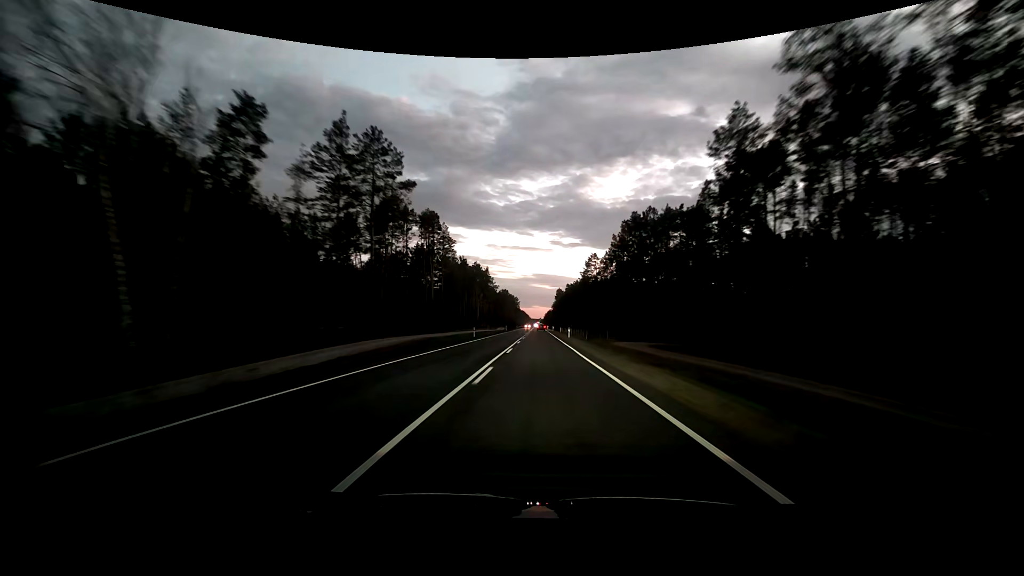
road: primary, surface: asphalt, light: Dusk
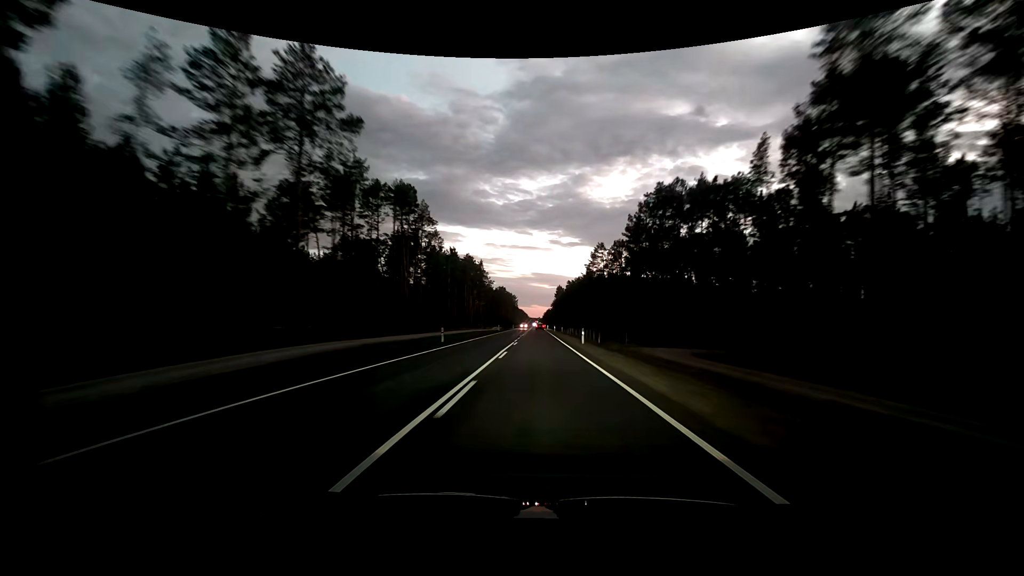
(0.0, +15.9) m; 0°
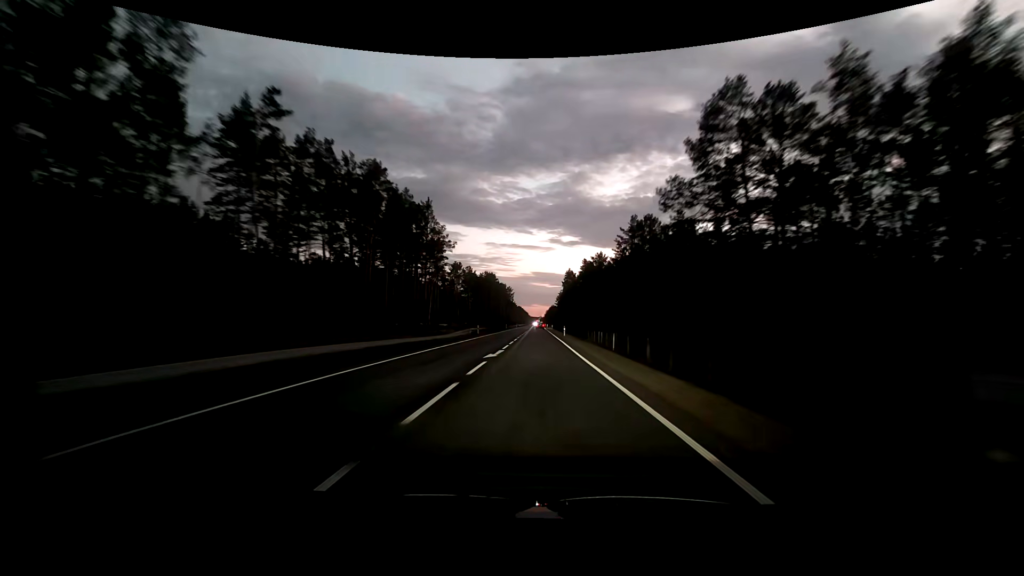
(0.0, +79.5) m; 0°
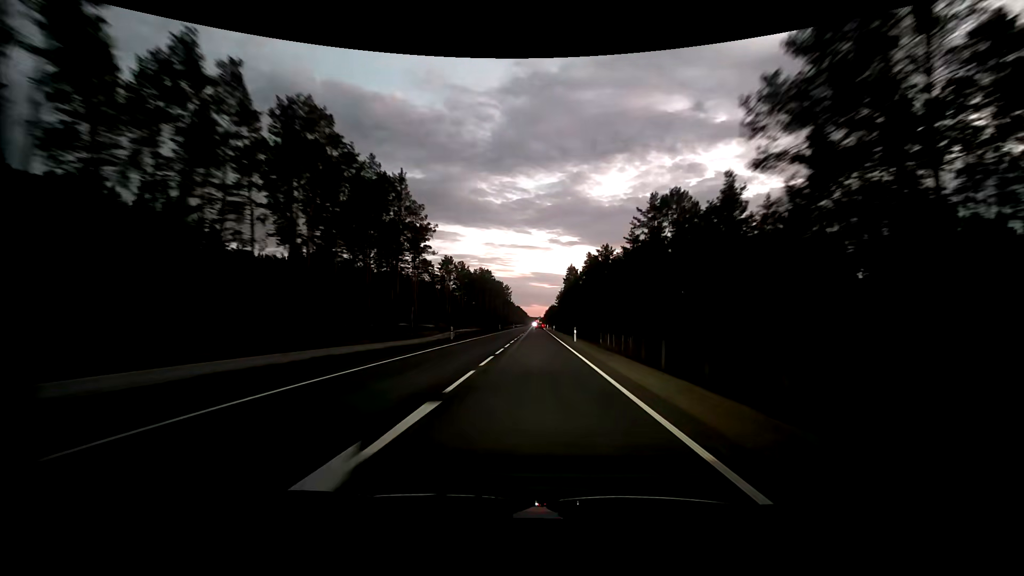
(+0.1, +15.8) m; 0°
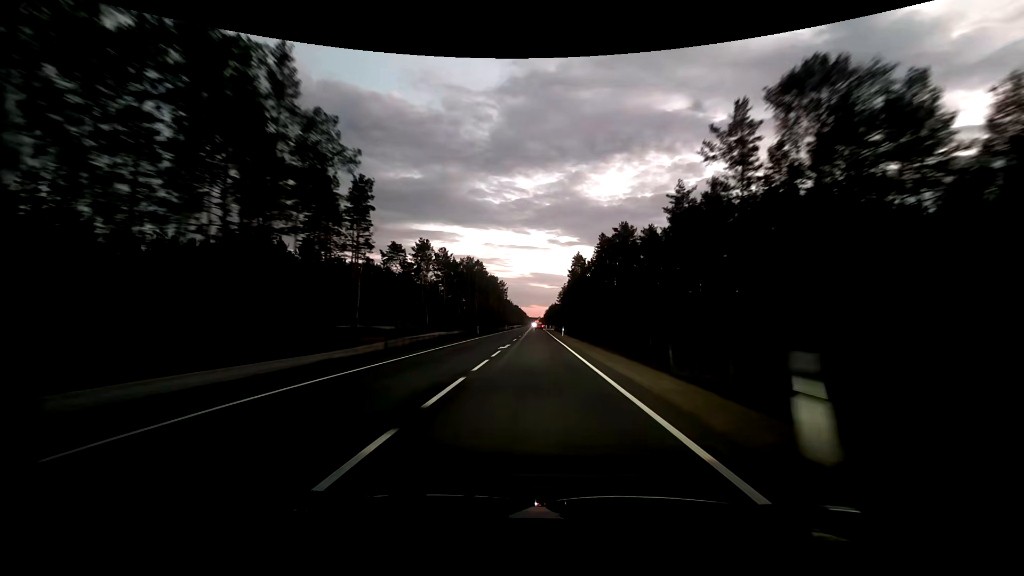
(+0.1, +31.5) m; 0°
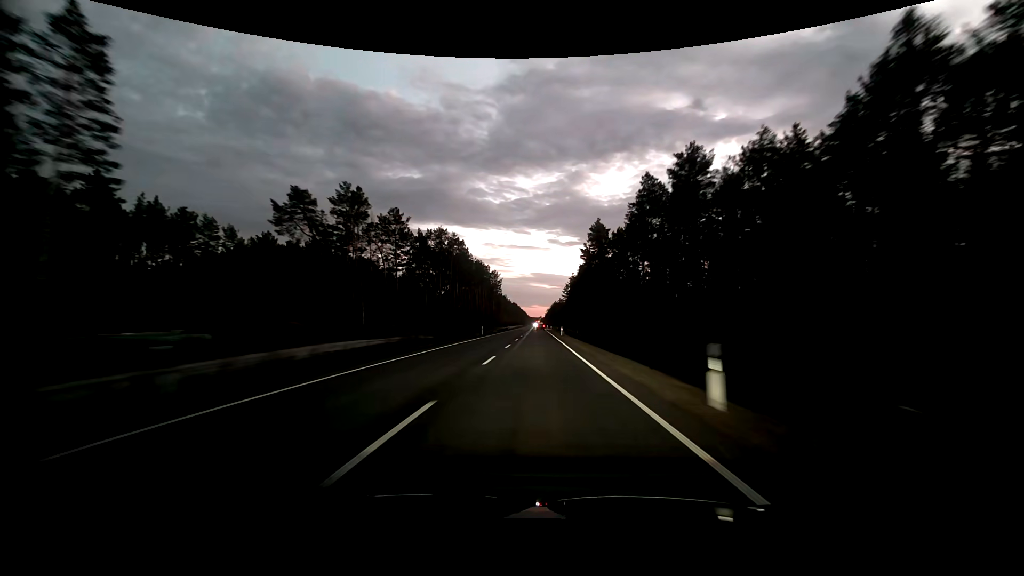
(+0.1, +46.9) m; 0°
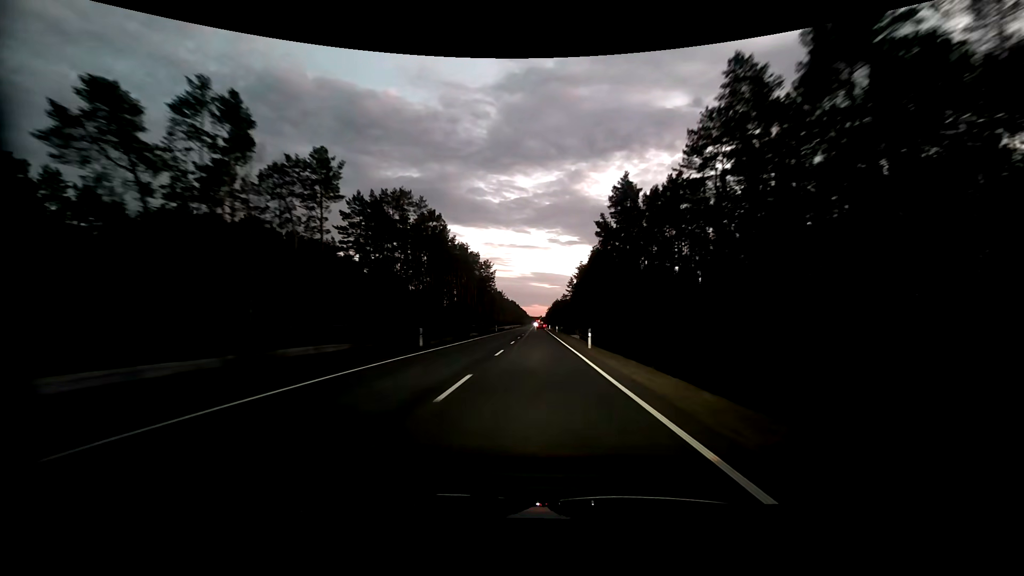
(0.0, +31.0) m; 0°
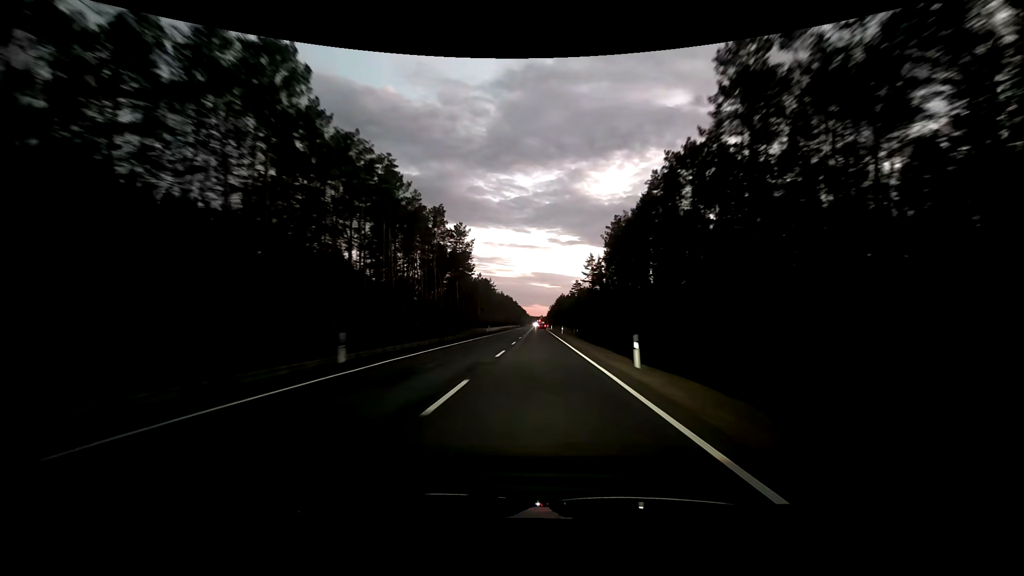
(-0.1, +61.3) m; 0°
(0, +10) (0, +20) (0, +30) (0, +40) (0, +50) (0, +60) (0, +70) (0, +80) (0, +90) (0, +100) m
